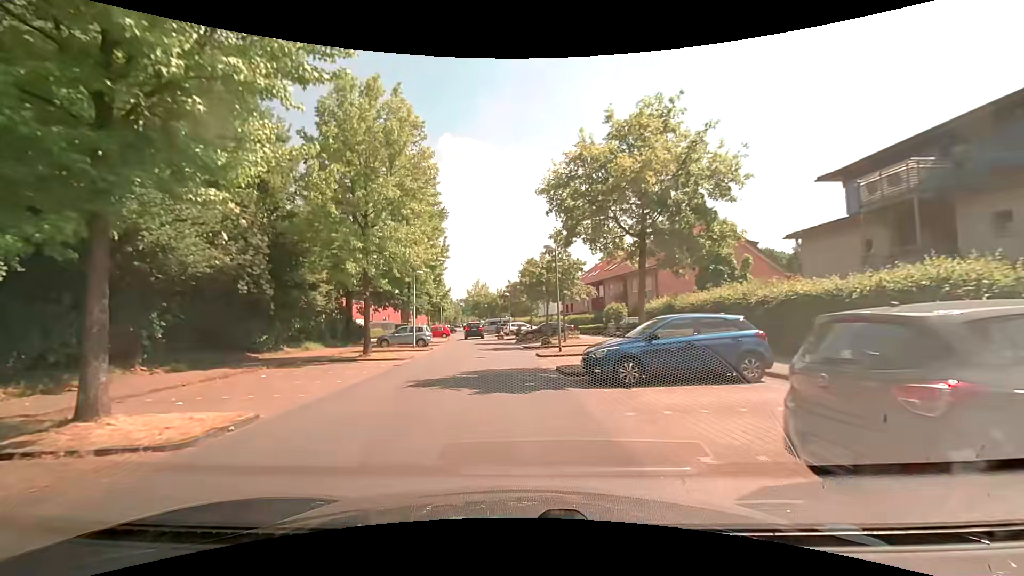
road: residential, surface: asphalt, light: Day
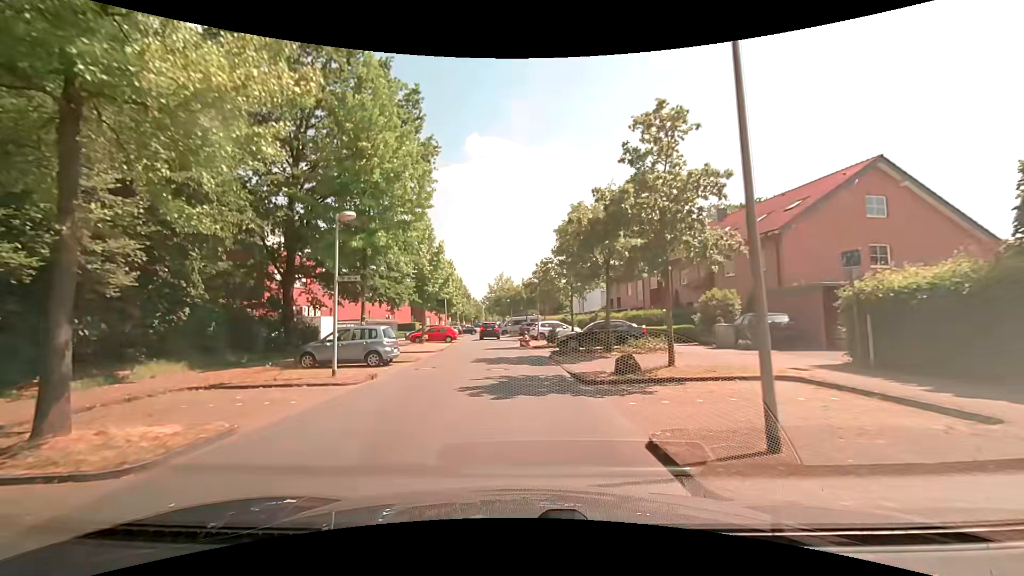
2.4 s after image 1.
(-0.3, +16.6) m; -2°
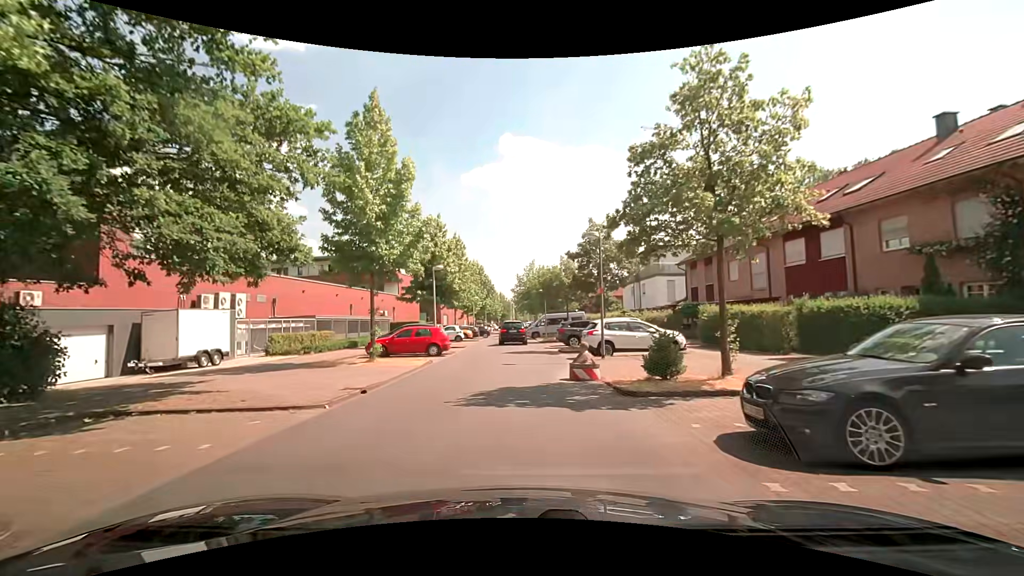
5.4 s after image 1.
(-0.5, +19.0) m; -4°
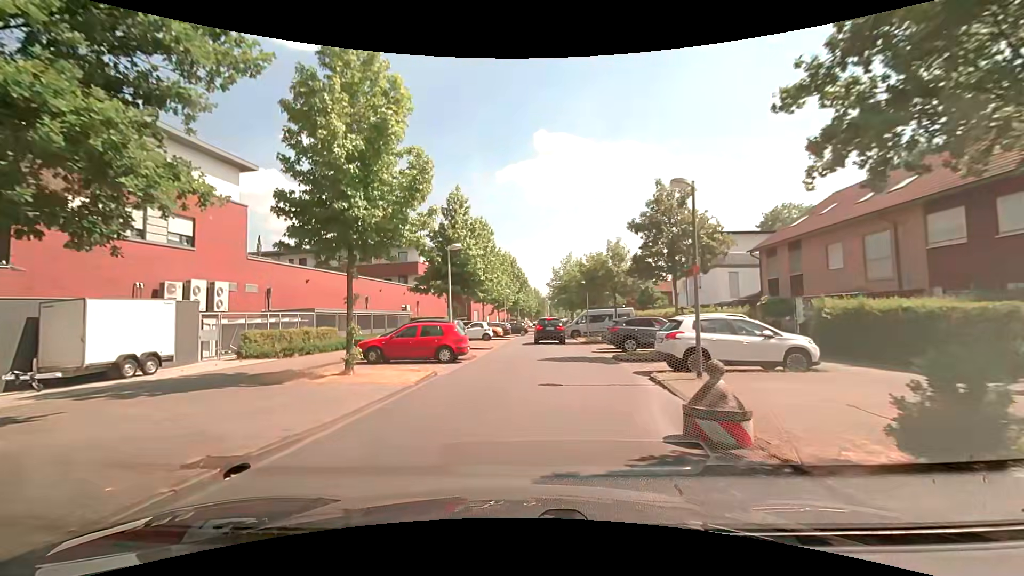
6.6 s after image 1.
(-0.2, +6.4) m; -4°
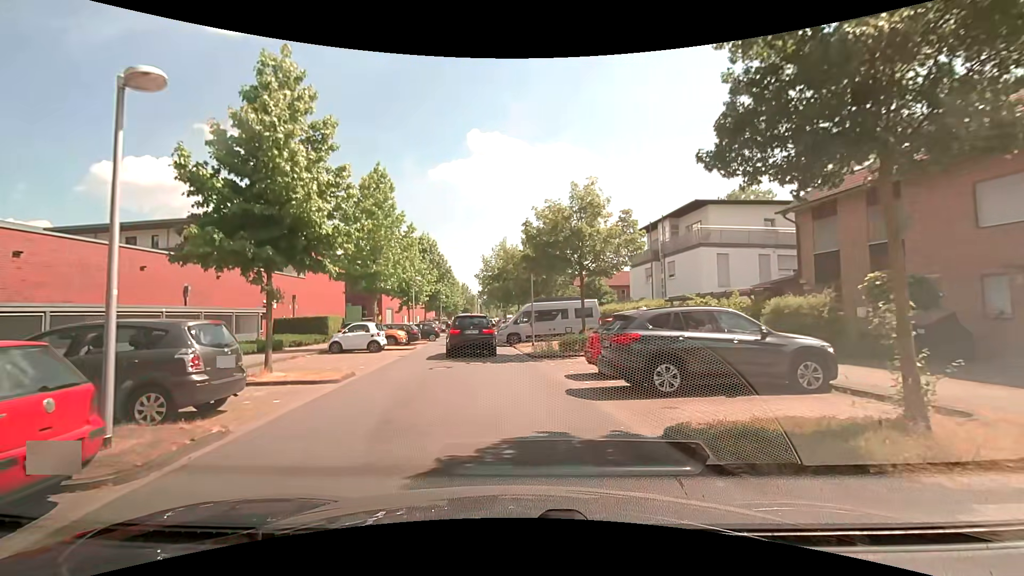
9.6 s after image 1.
(+1.0, +14.1) m; +9°
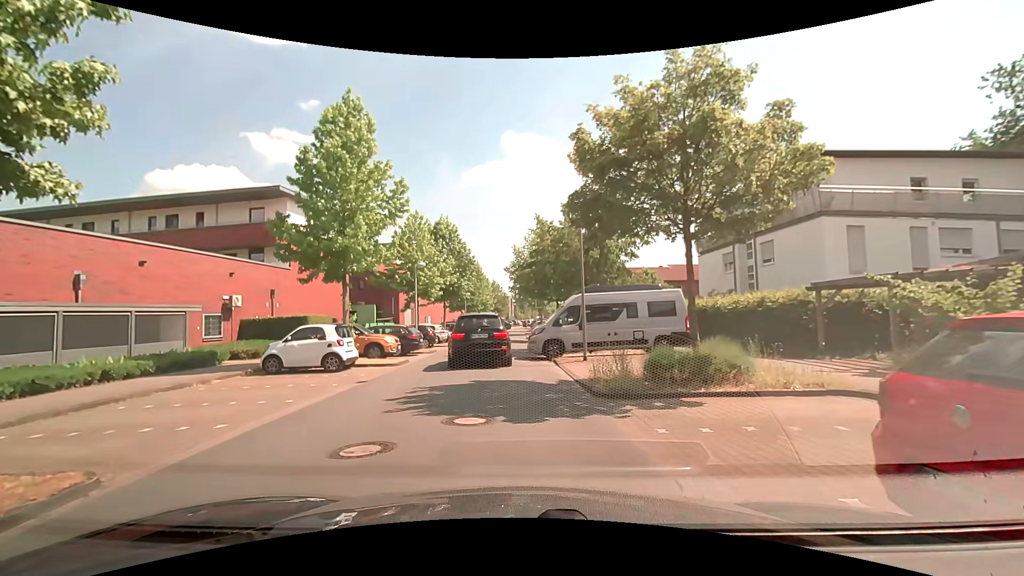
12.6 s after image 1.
(-0.3, +9.8) m; -5°
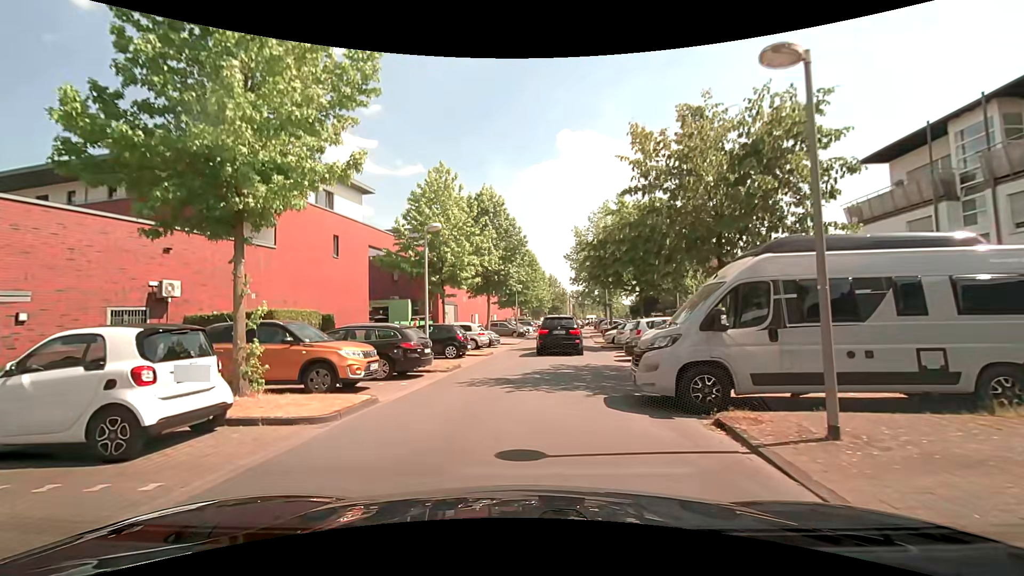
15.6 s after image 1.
(-0.3, +10.9) m; -6°
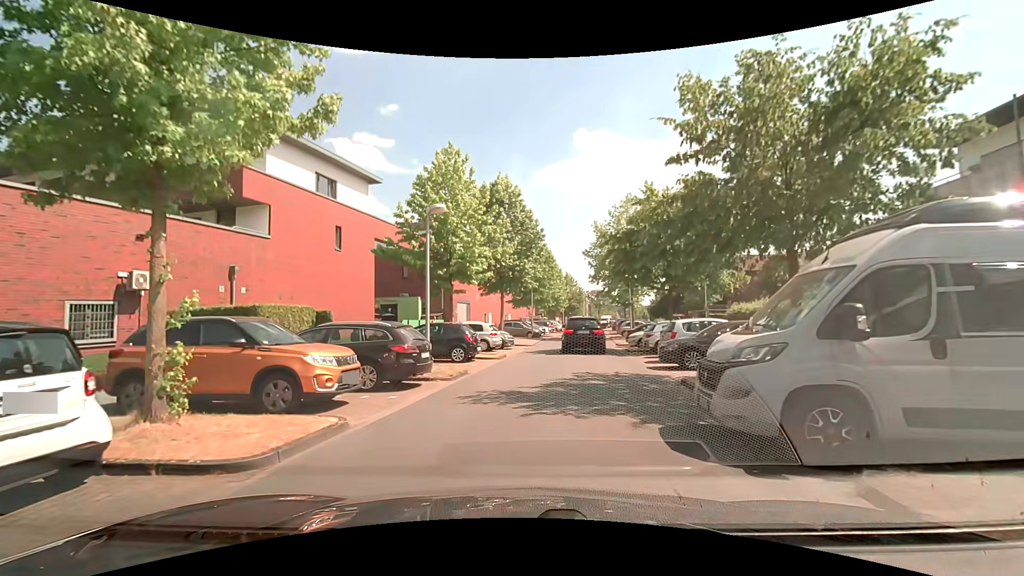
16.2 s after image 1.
(-0.1, +2.6) m; -3°
